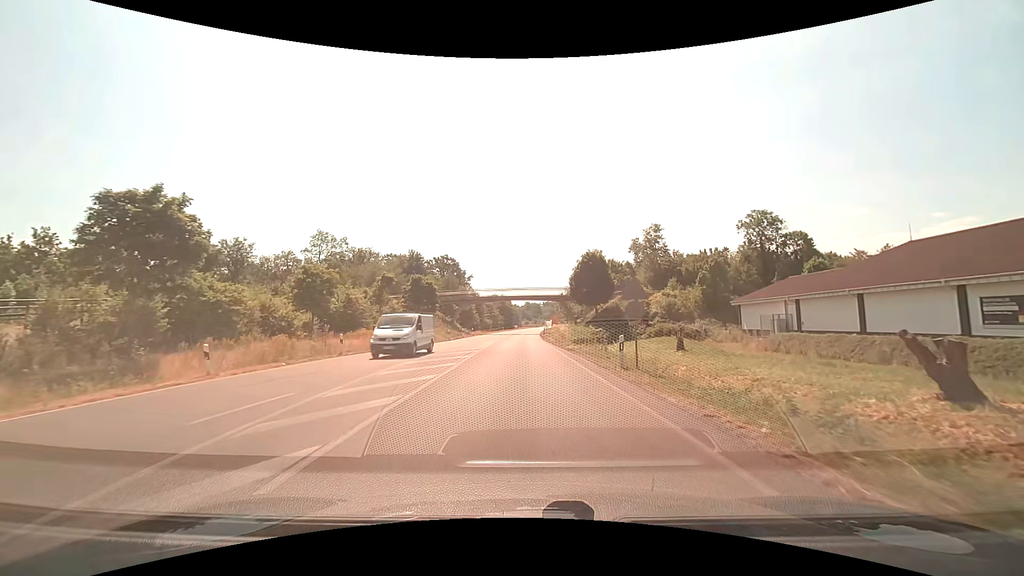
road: primary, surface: asphalt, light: Day
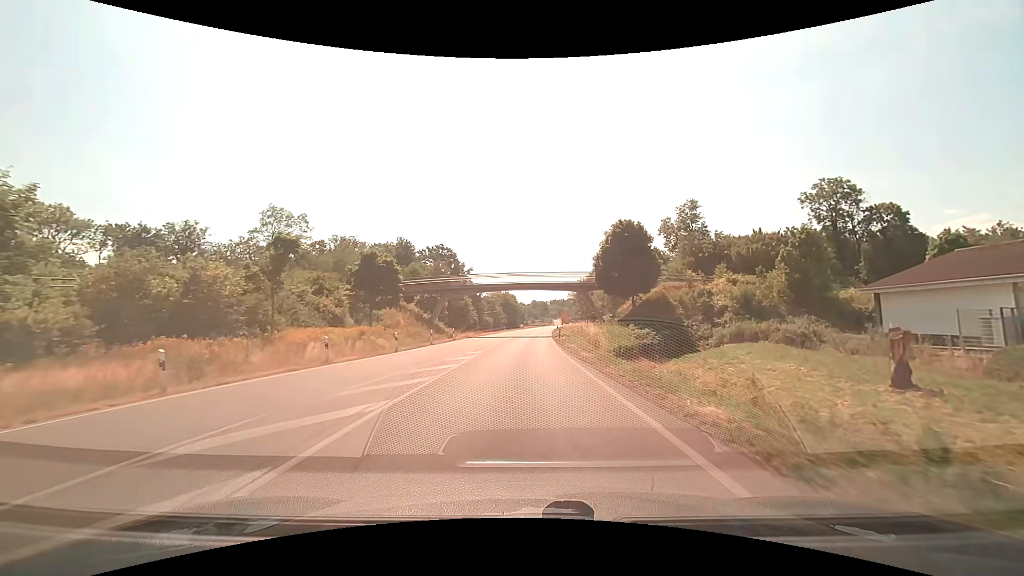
(-0.1, +21.7) m; -1°
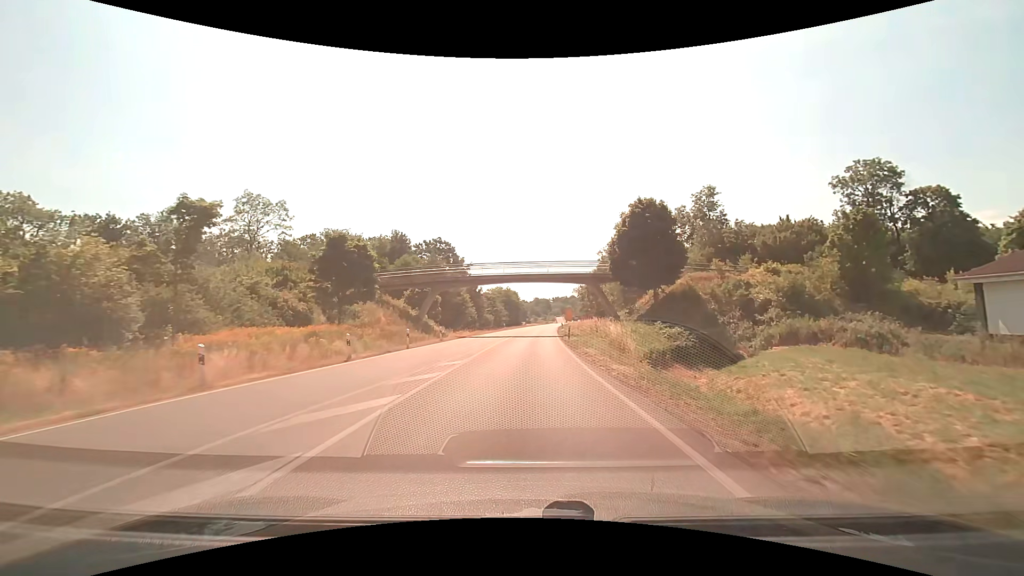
(0.0, +7.8) m; 0°
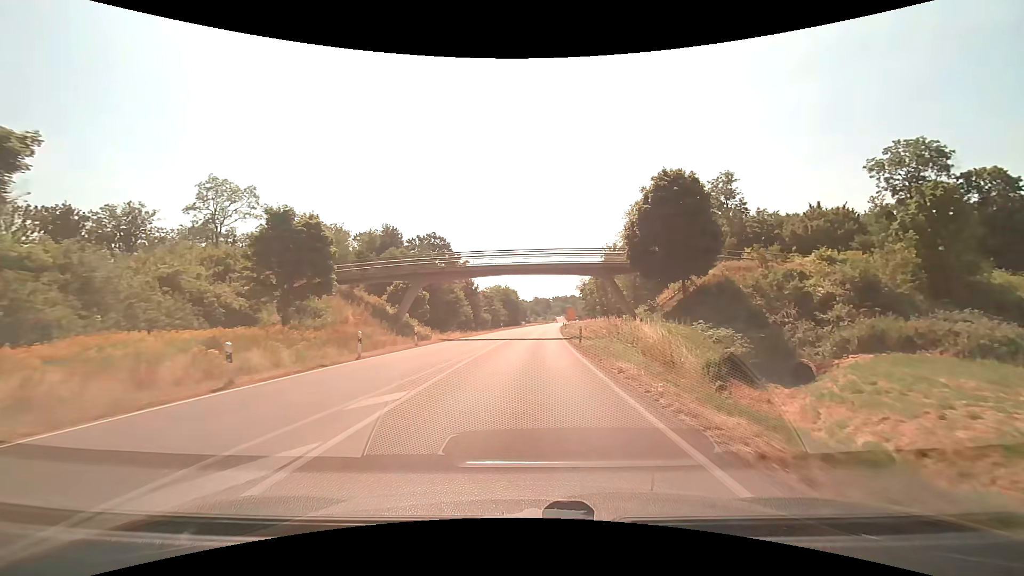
(0.0, +8.0) m; 0°
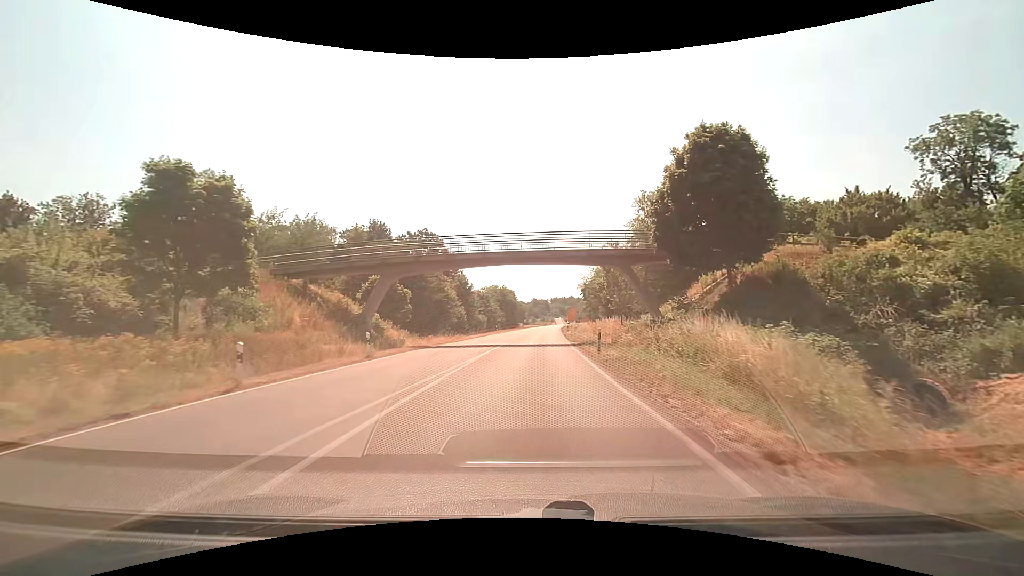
(0.0, +8.3) m; 0°
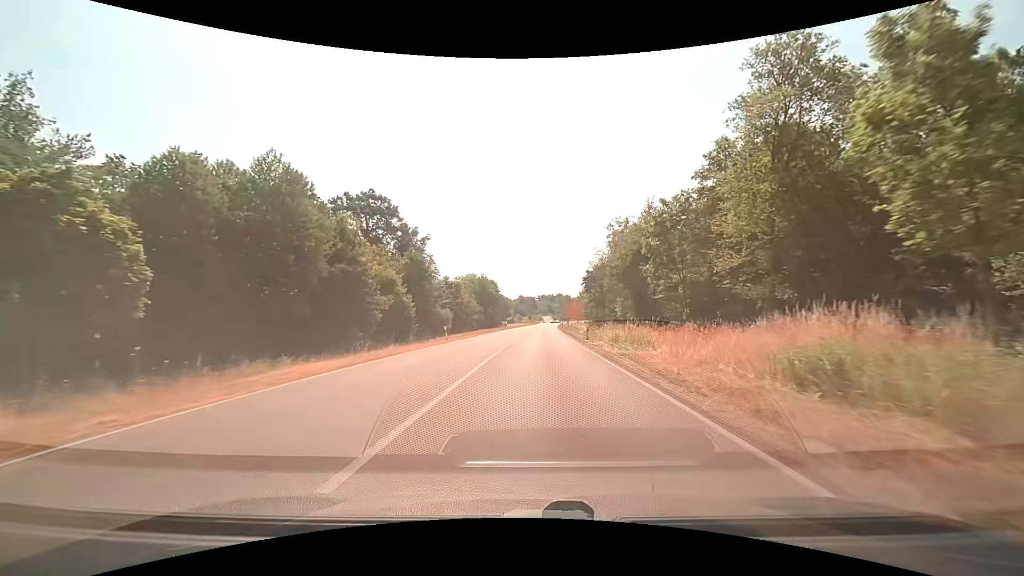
(+0.2, +35.5) m; +1°
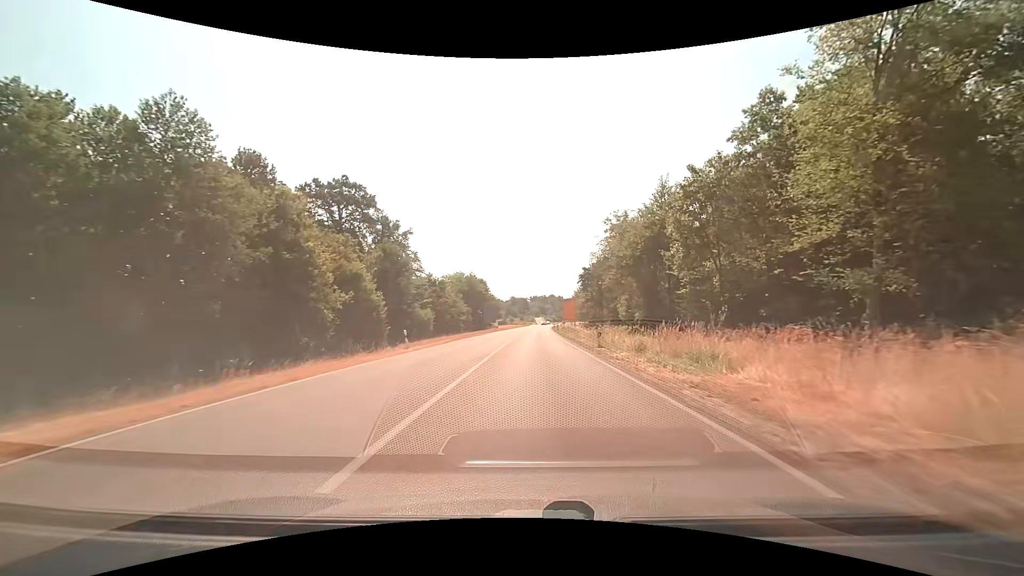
(+0.1, +9.4) m; +1°
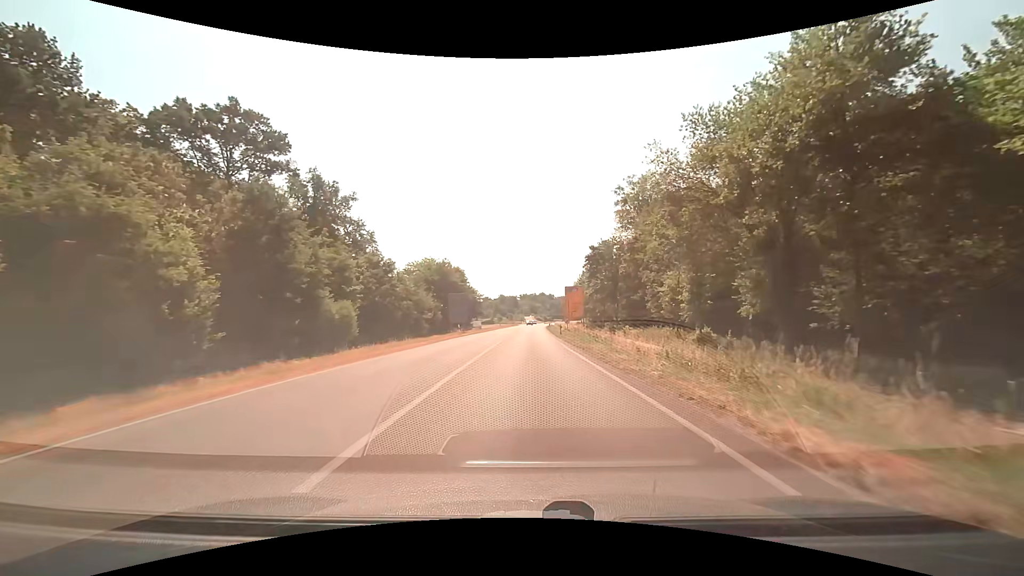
(+0.4, +28.5) m; +1°
(0, +10) (0, +20) (0, +30) (0, +40) (0, +50) (0, +60) (0, +70) (+1, +80) (+1, +90) (+1, +100) m
